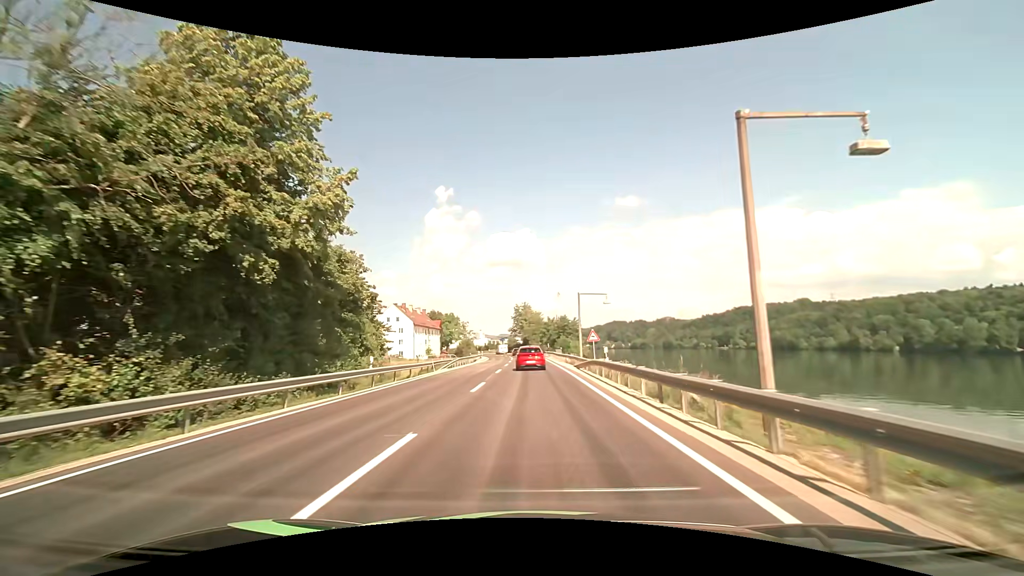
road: primary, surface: asphalt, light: Day
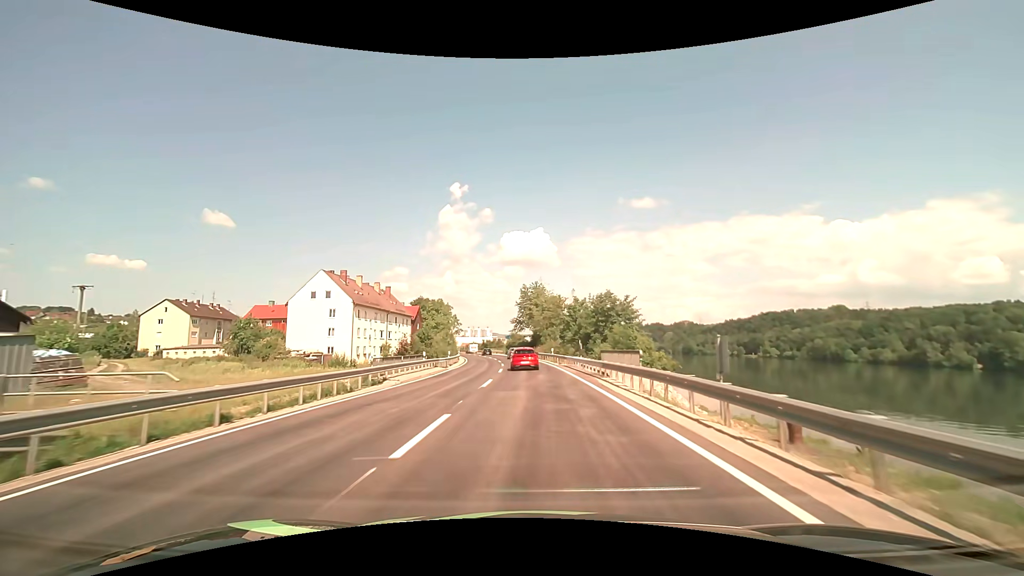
(-0.5, +46.0) m; -1°
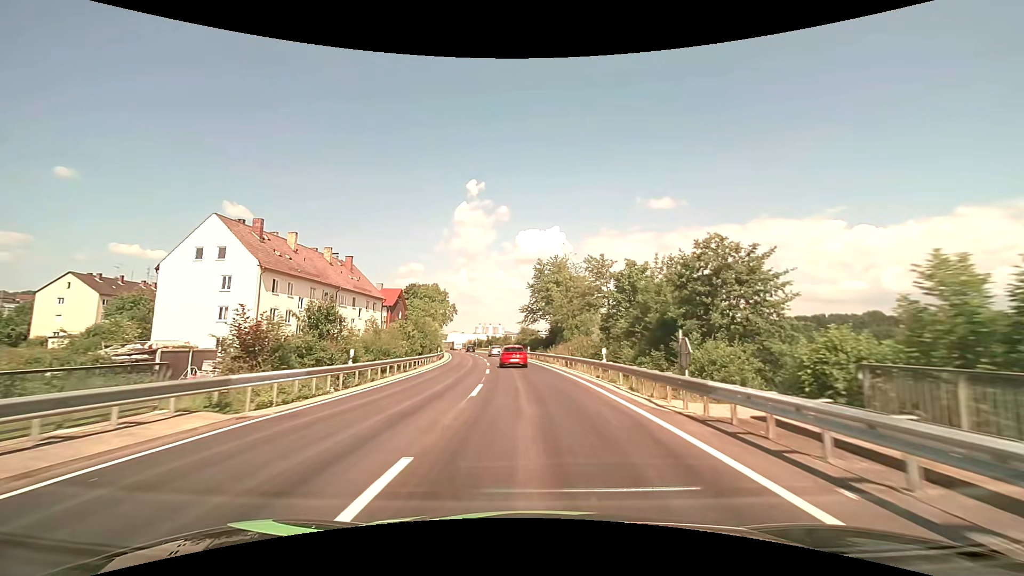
(-0.4, +28.5) m; -2°
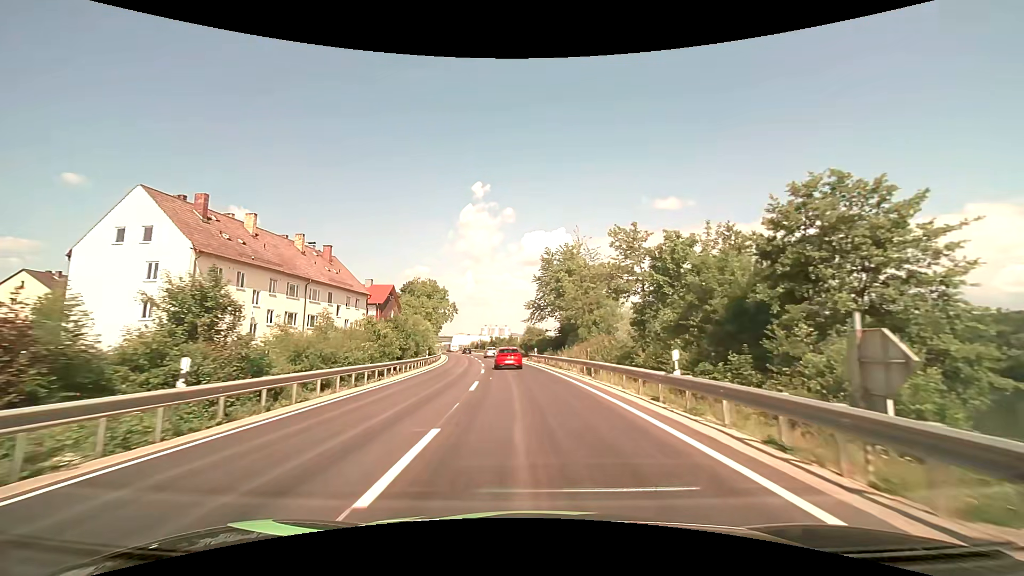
(0.0, +9.6) m; -1°
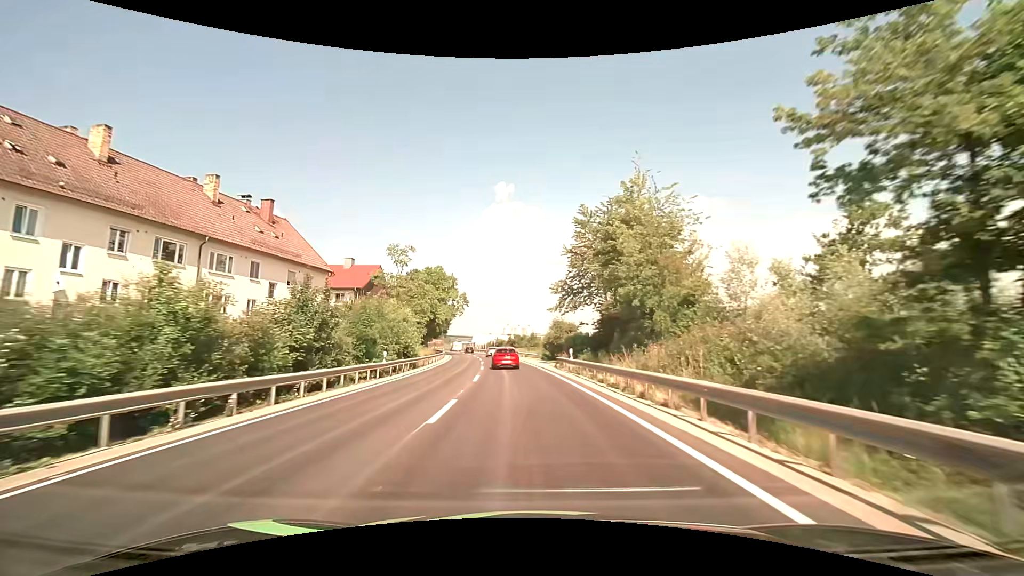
(-0.4, +19.5) m; -3°
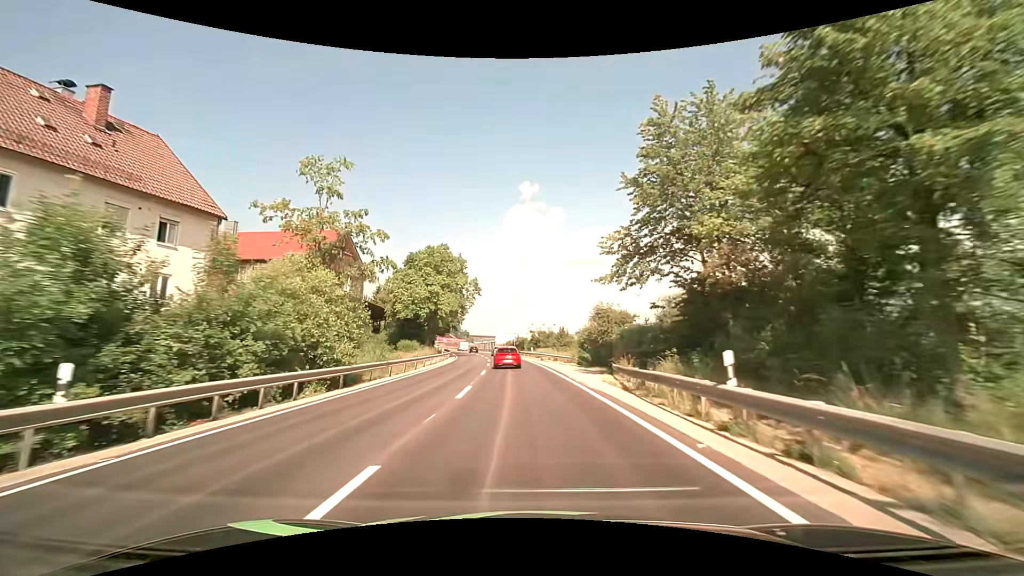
(-0.5, +19.7) m; -3°
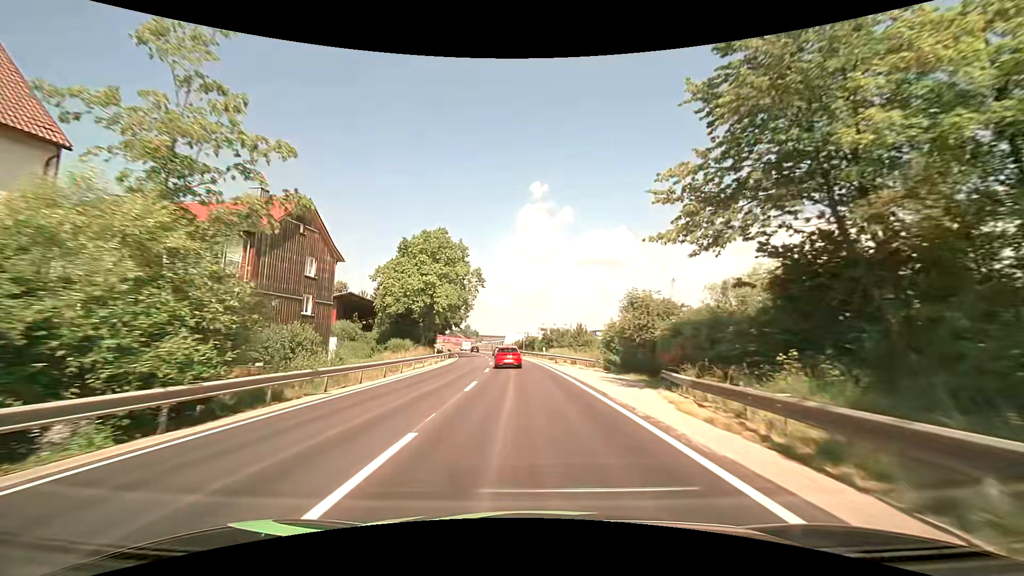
(-0.1, +9.9) m; -1°
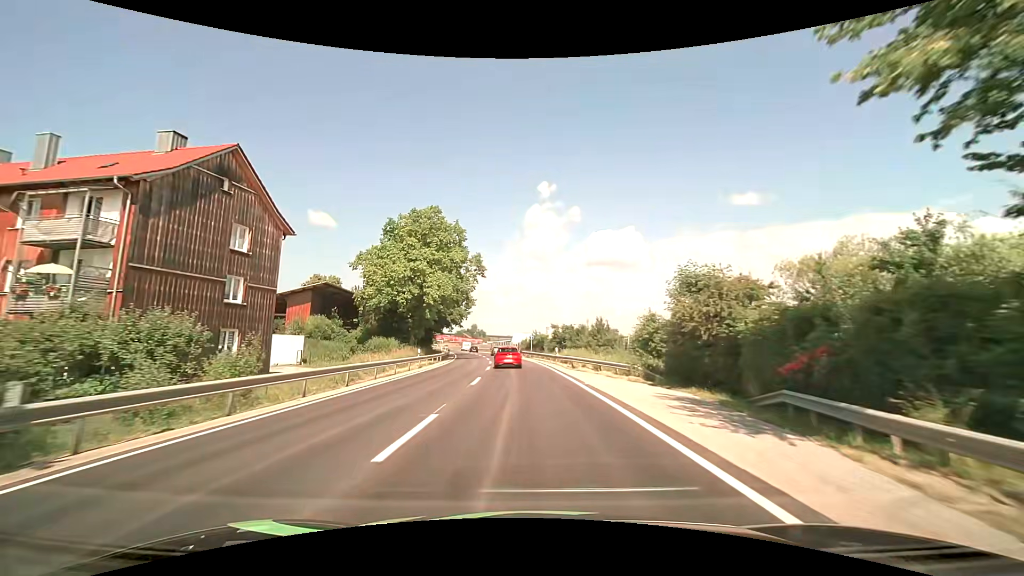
(-0.1, +9.9) m; -1°
